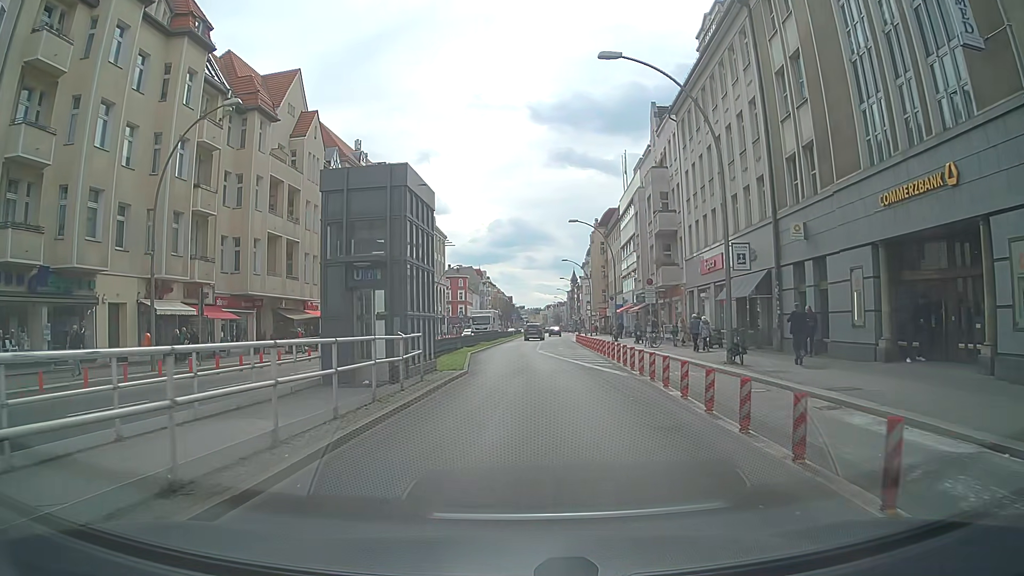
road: primary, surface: asphalt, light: Day
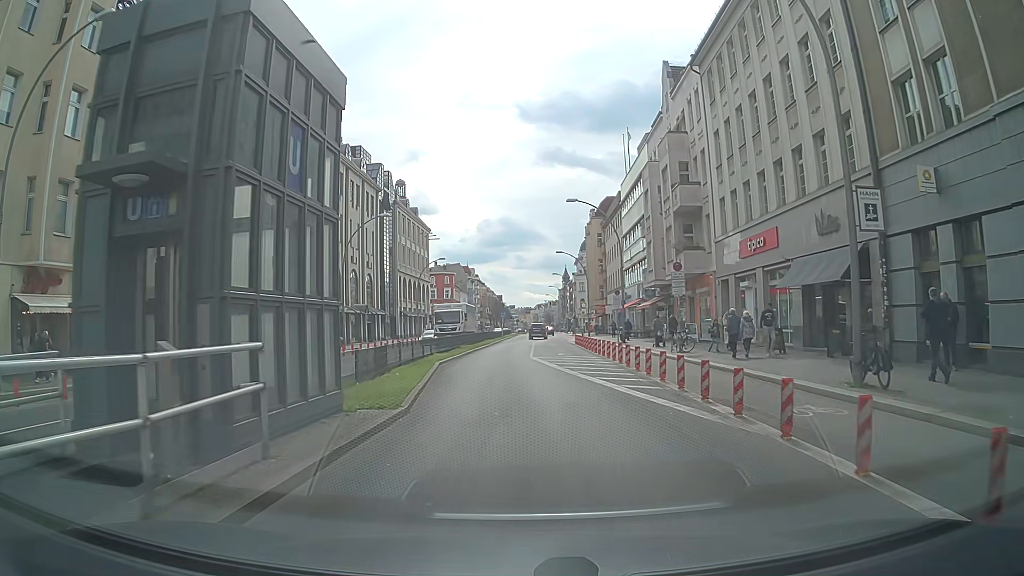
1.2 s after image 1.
(0.0, +9.1) m; 0°
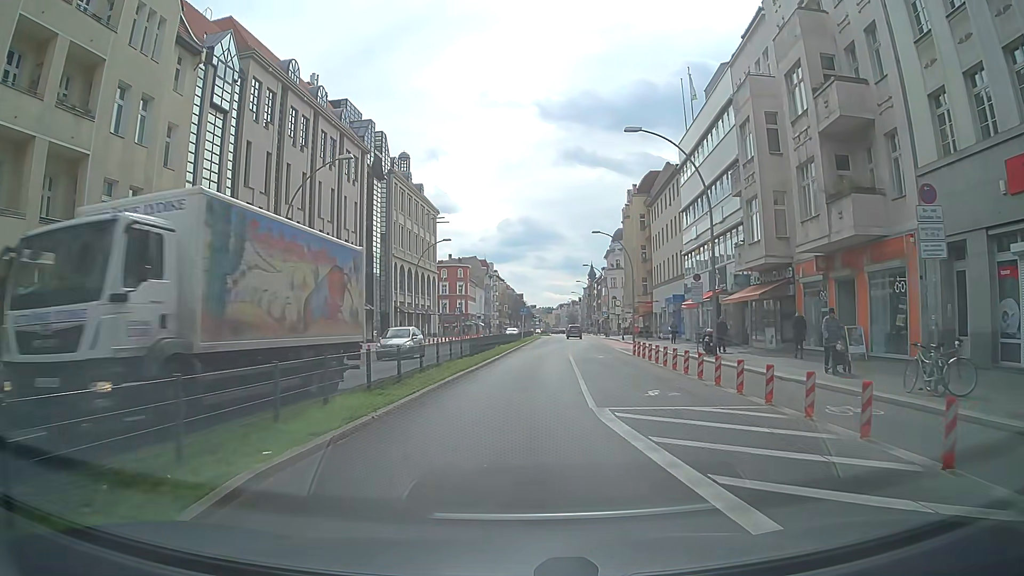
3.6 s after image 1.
(-0.2, +18.1) m; -1°
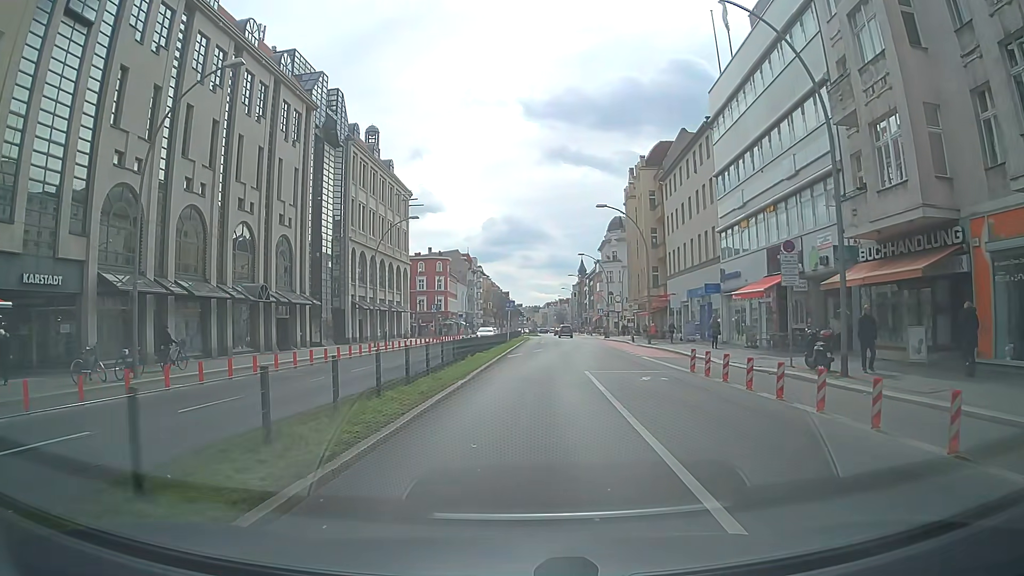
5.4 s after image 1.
(0.0, +13.5) m; 0°
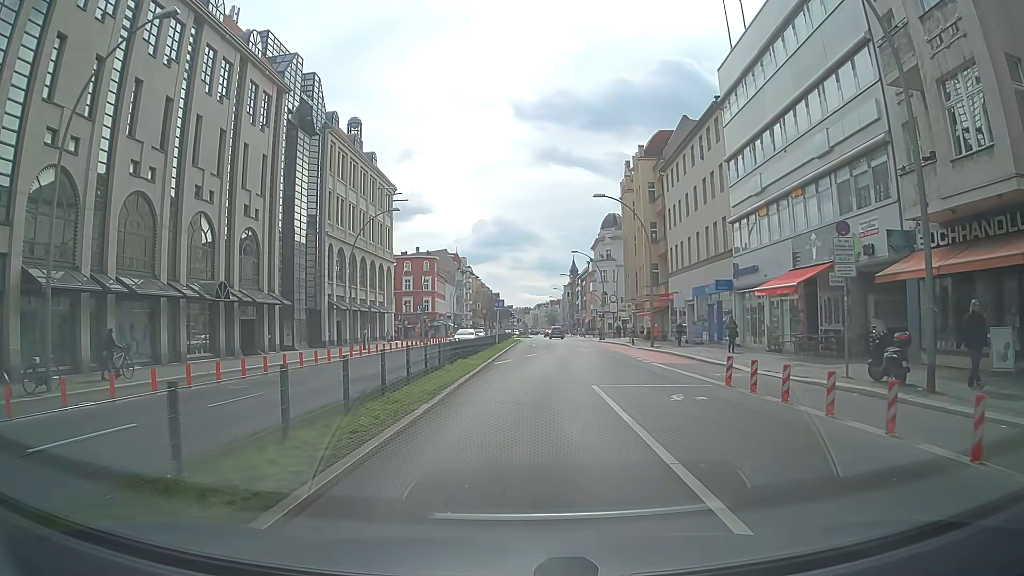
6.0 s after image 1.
(+0.1, +4.5) m; +1°
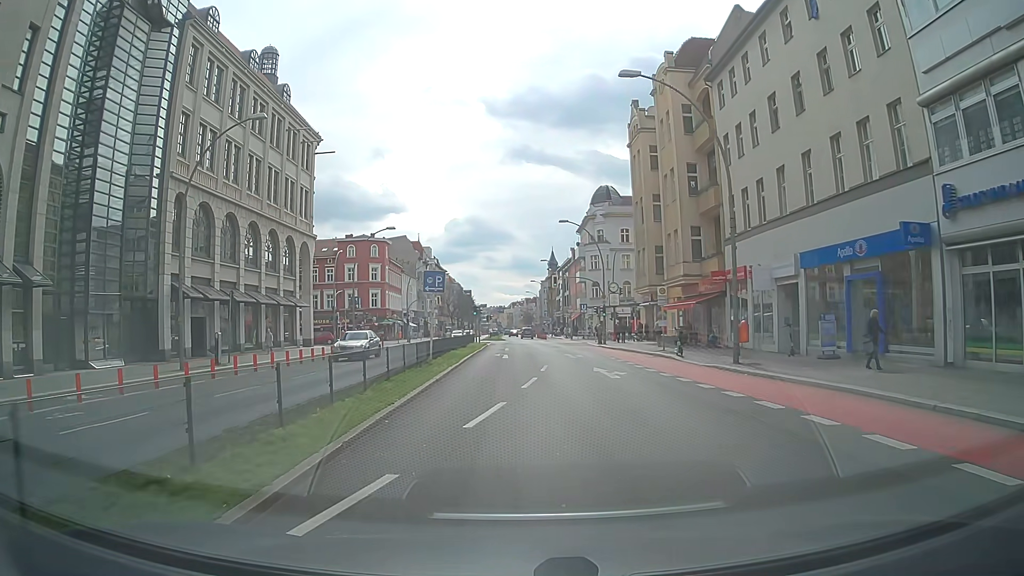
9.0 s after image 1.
(+0.7, +22.6) m; +2°
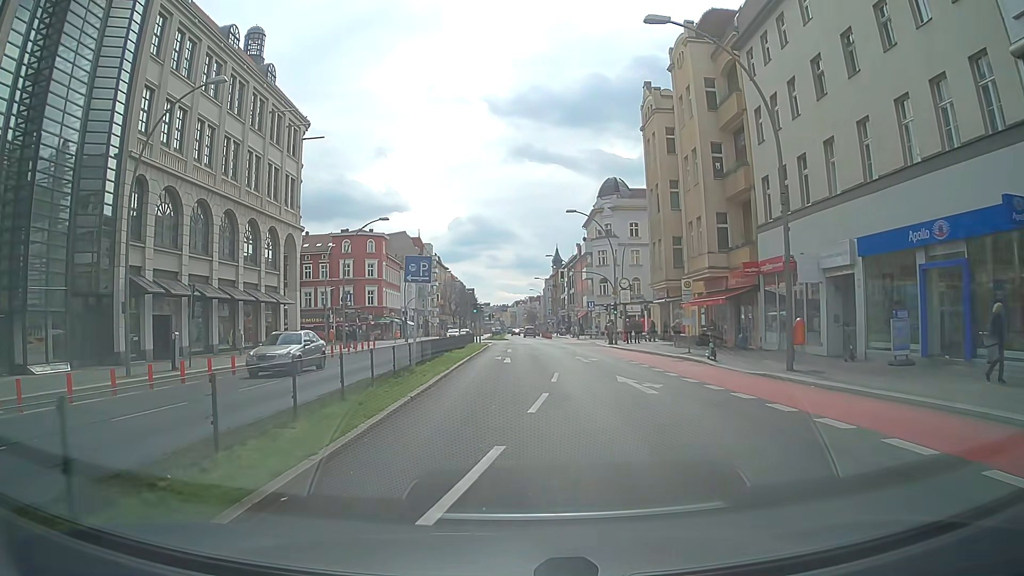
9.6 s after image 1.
(0.0, +4.5) m; 0°
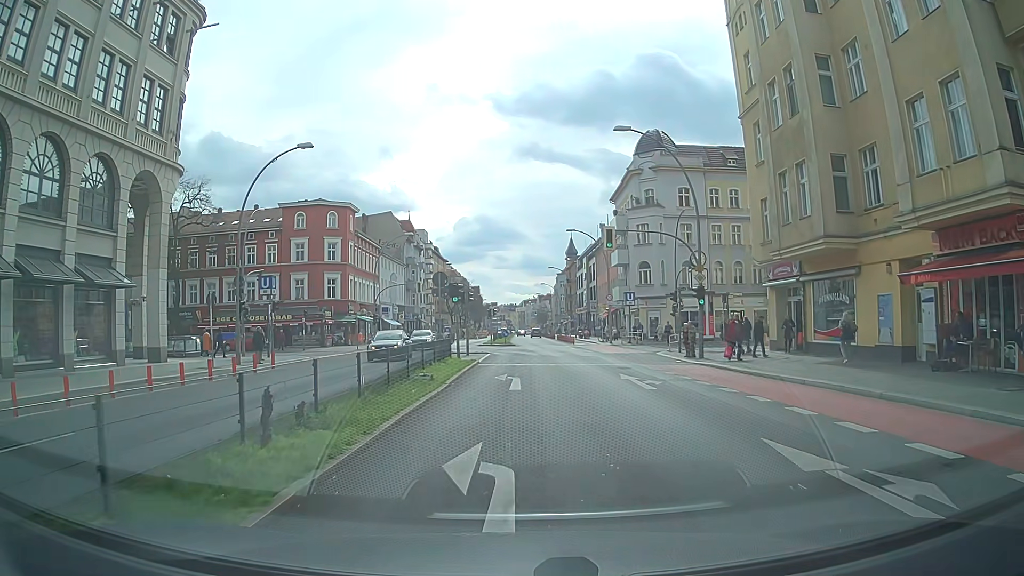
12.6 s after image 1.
(-0.4, +22.6) m; -2°
(0, +10) (0, +20) (+1, +30) (0, +40) (-6, +48) (-15, +50) (-25, +51) (-35, +51) (-45, +51) (-55, +51) m
